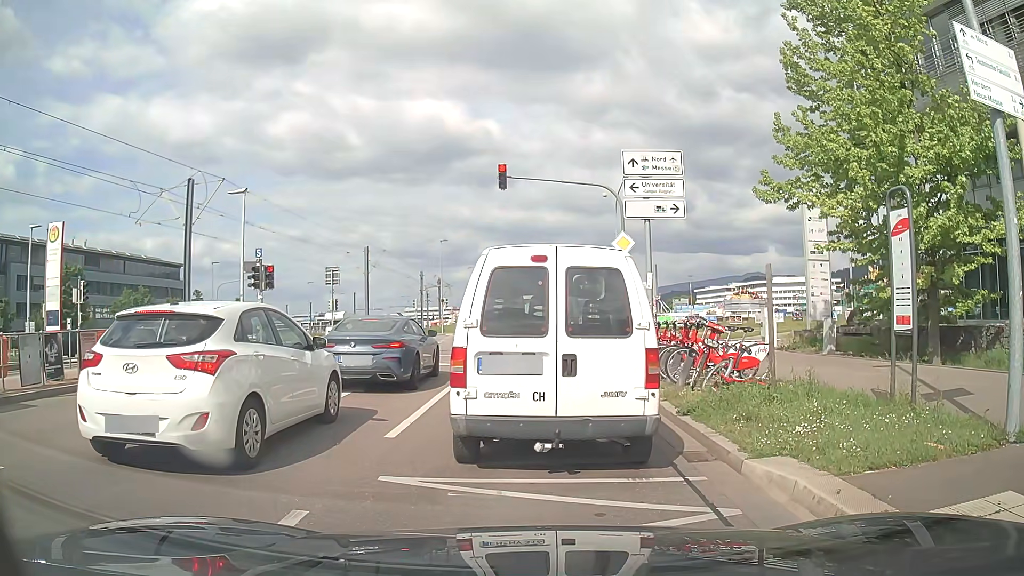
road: secondary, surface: asphalt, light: Day
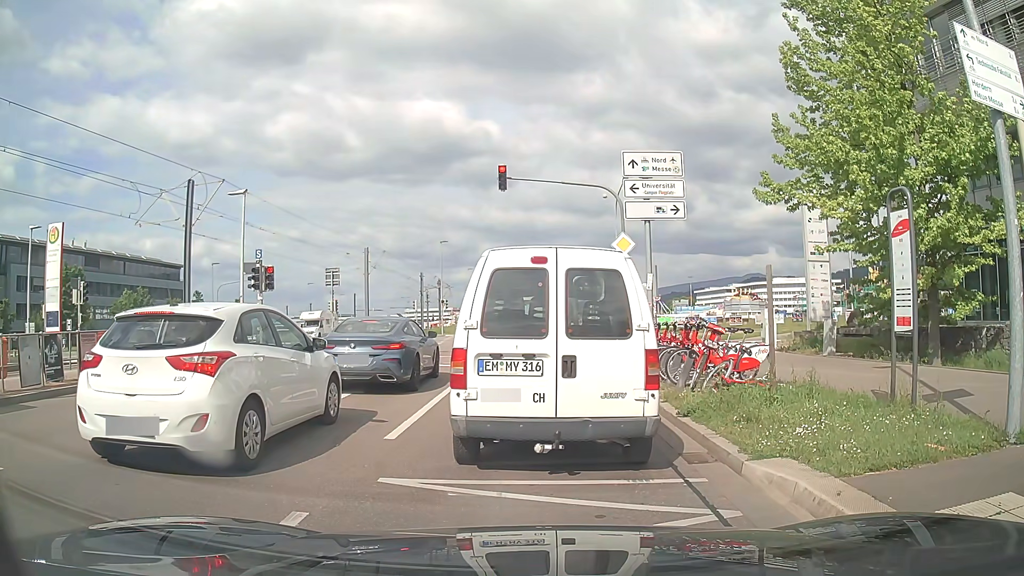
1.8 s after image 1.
(0.0, +0.1) m; 0°
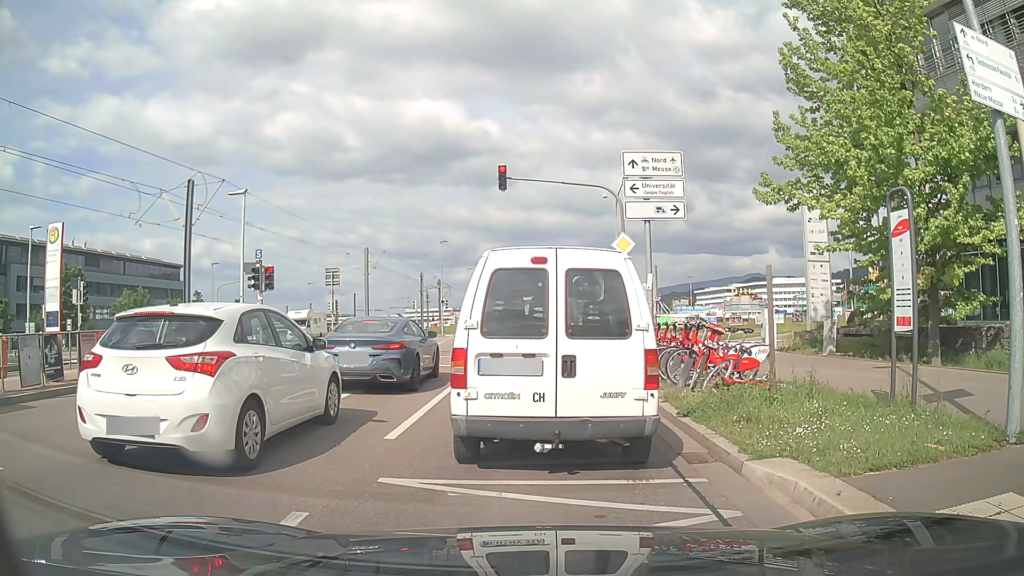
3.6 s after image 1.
(0.0, 0.0) m; 0°
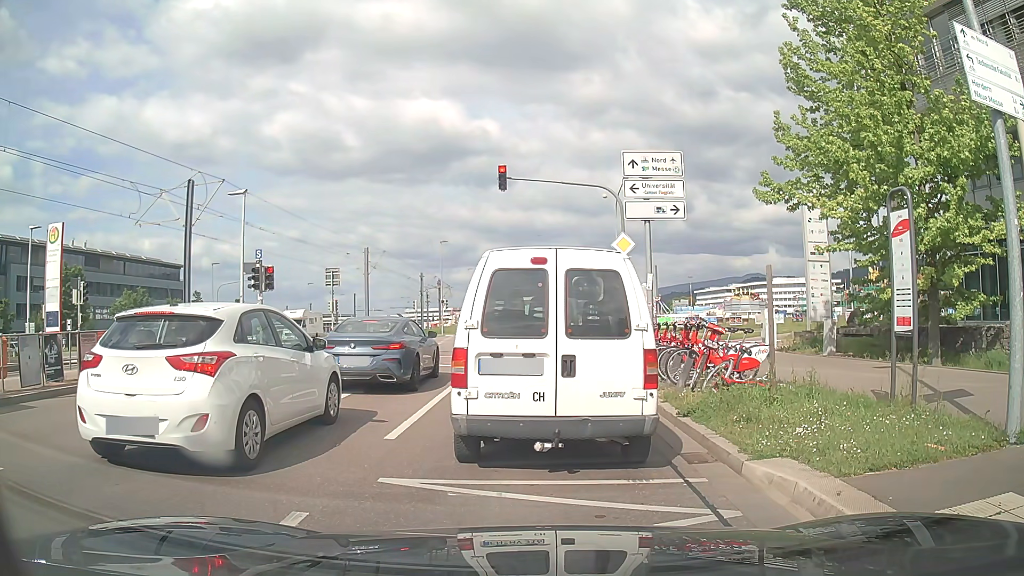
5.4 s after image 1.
(0.0, 0.0) m; 0°
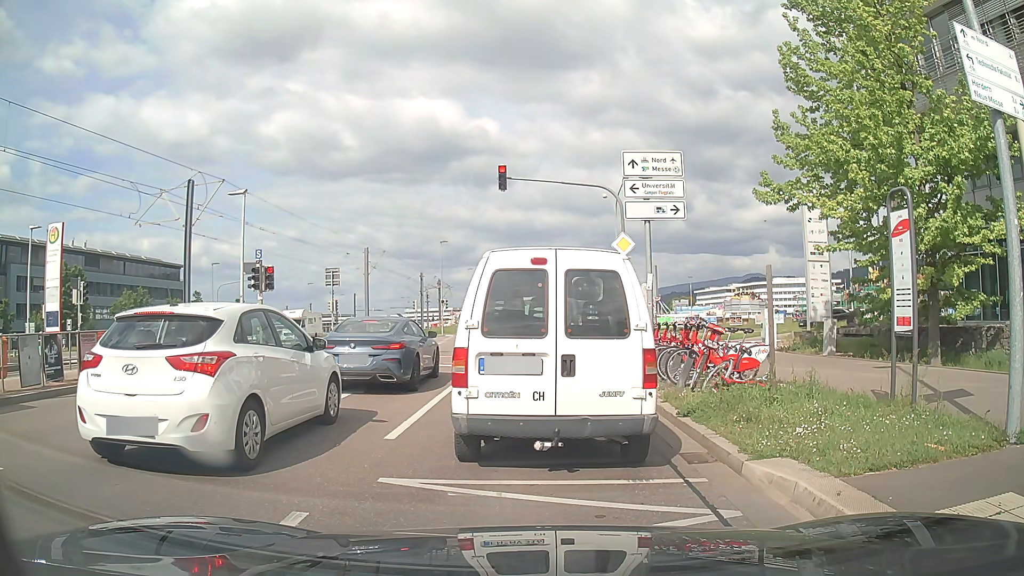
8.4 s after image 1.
(0.0, 0.0) m; 0°
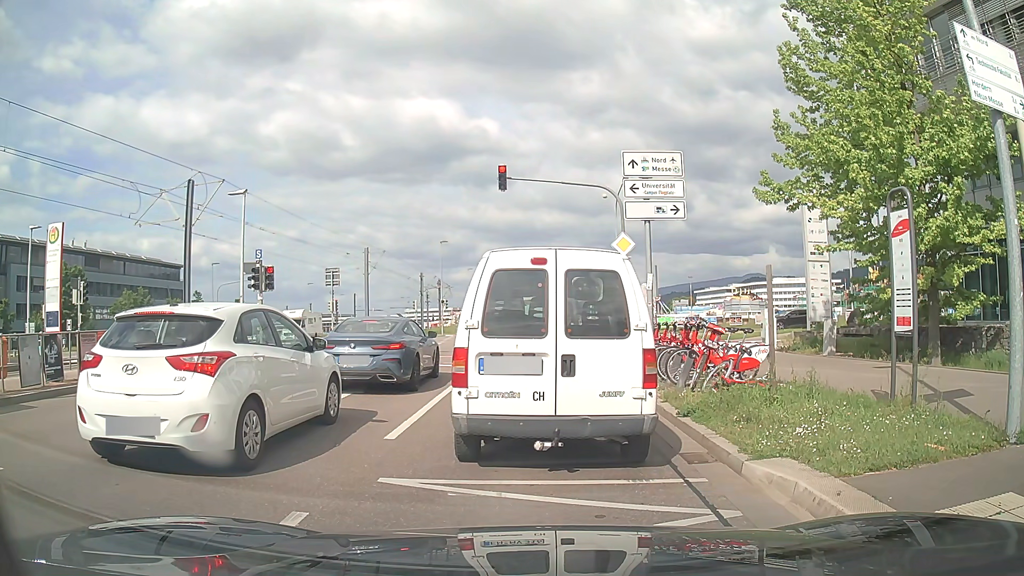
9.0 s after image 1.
(0.0, 0.0) m; 0°
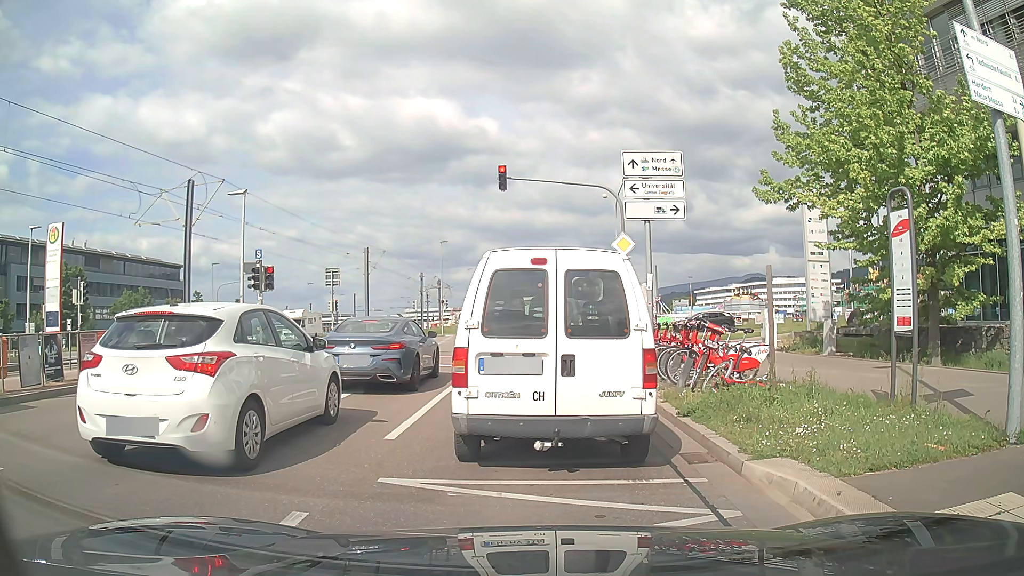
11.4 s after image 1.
(0.0, 0.0) m; 0°
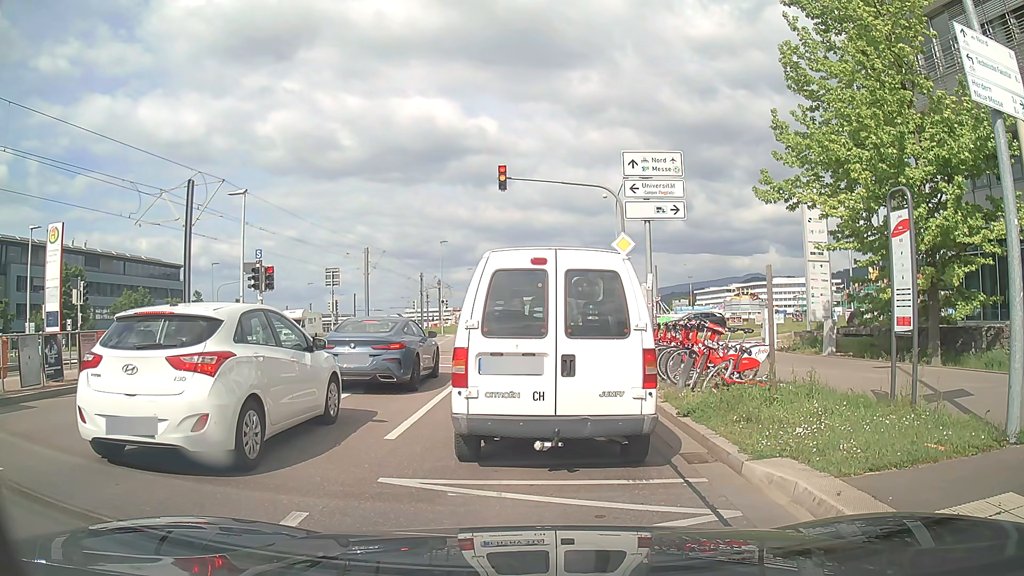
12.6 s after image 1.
(0.0, 0.0) m; 0°
